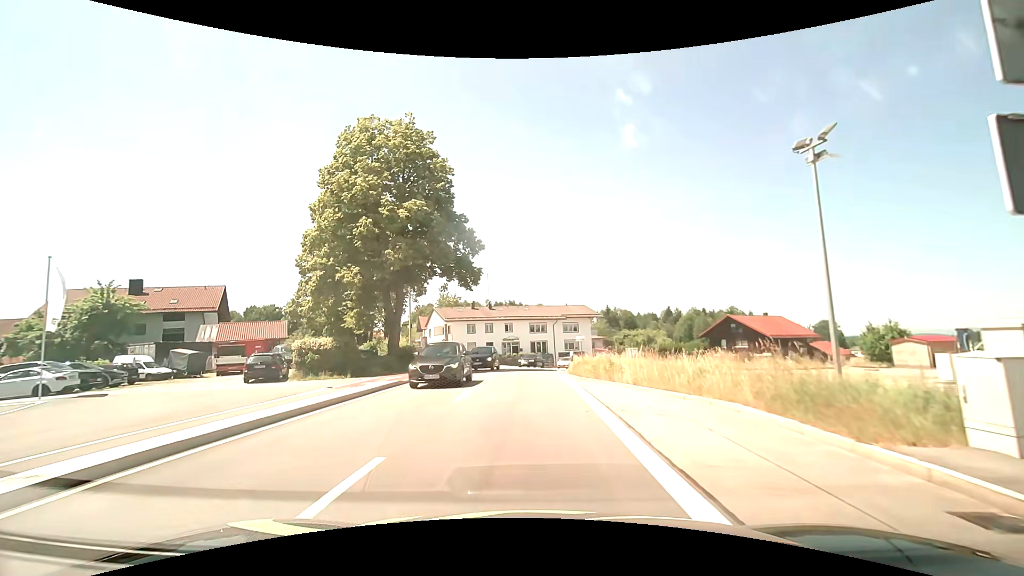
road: tertiary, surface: asphalt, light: Day
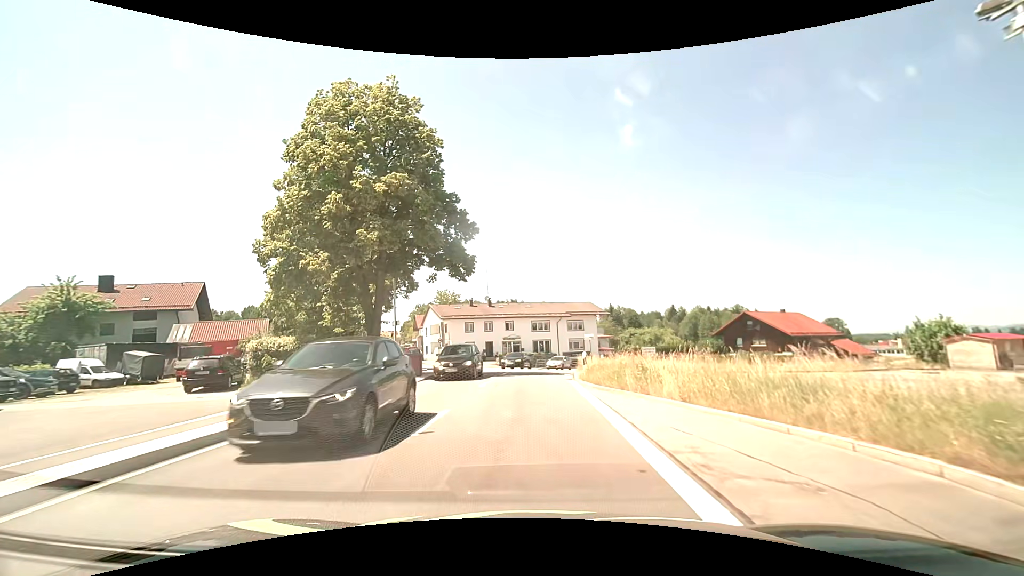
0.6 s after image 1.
(0.0, +4.7) m; 0°
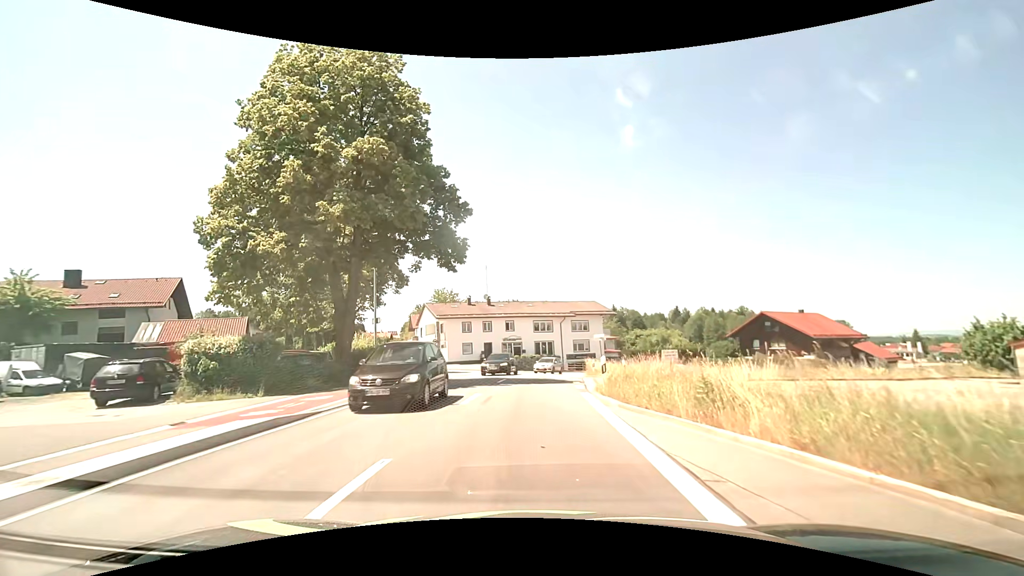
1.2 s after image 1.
(0.0, +4.4) m; -1°
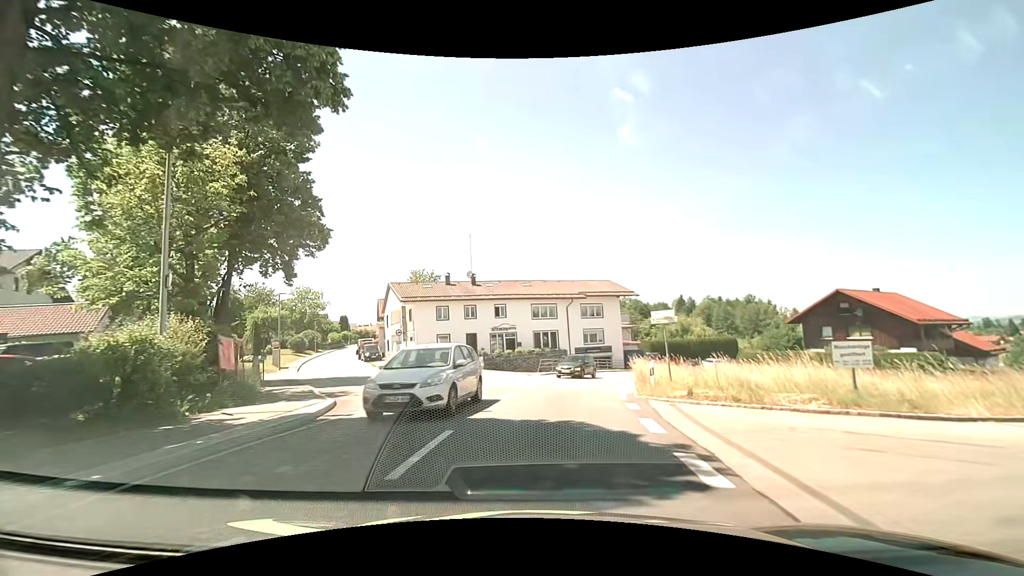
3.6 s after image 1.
(+0.2, +15.8) m; +1°
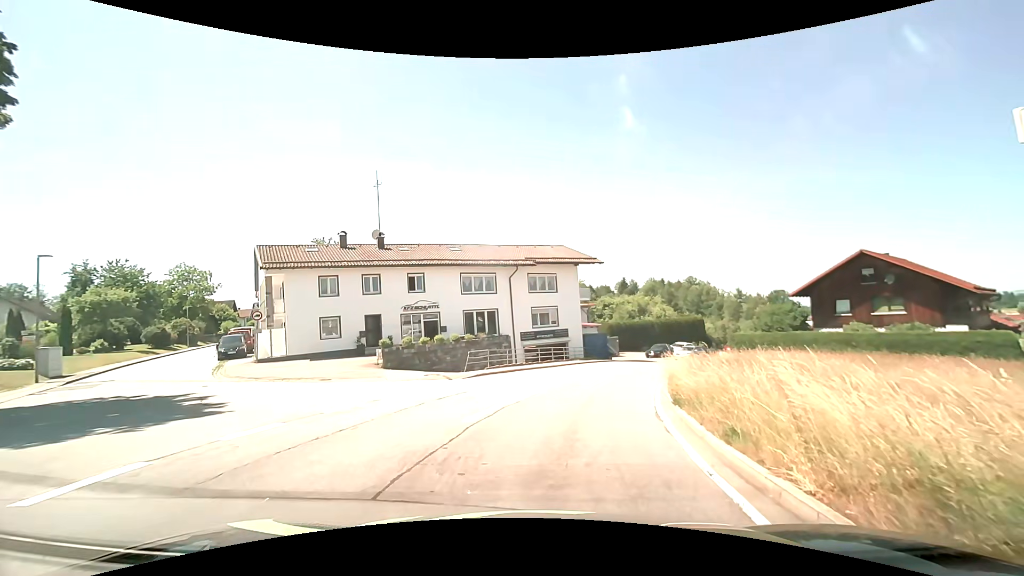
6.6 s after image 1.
(+0.6, +13.8) m; +6°
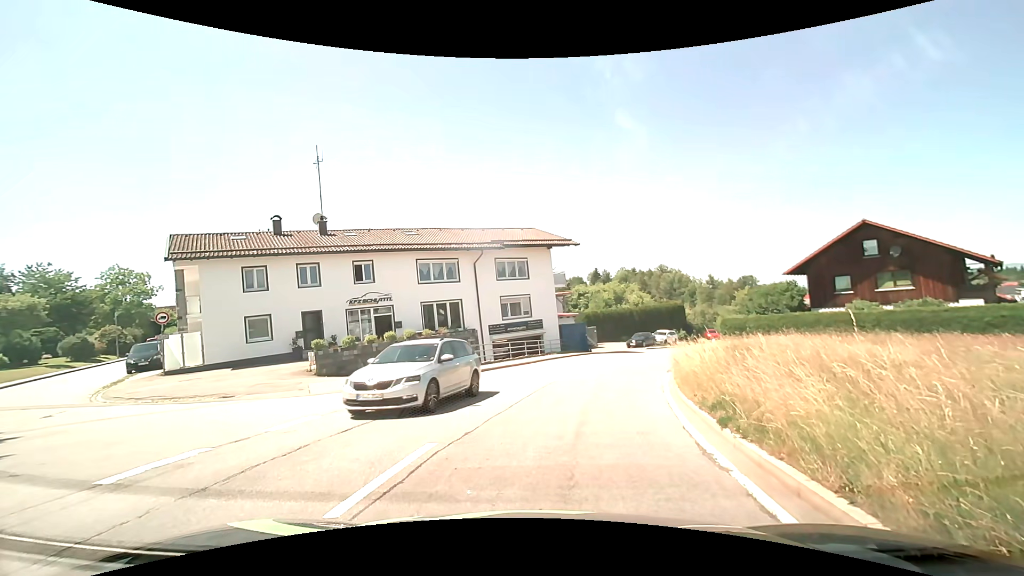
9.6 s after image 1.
(+0.2, +4.5) m; +4°
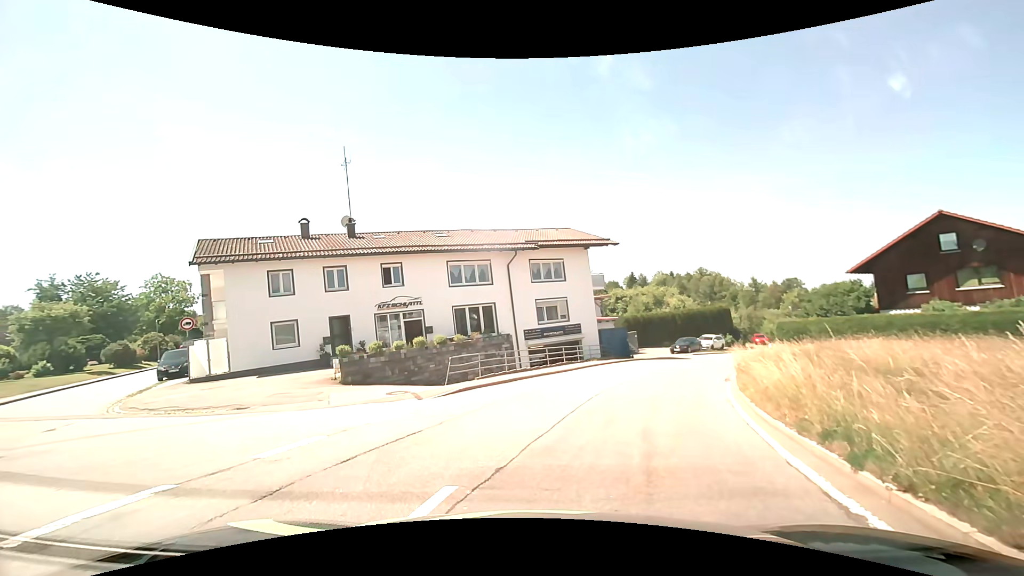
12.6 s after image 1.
(0.0, +1.9) m; -5°
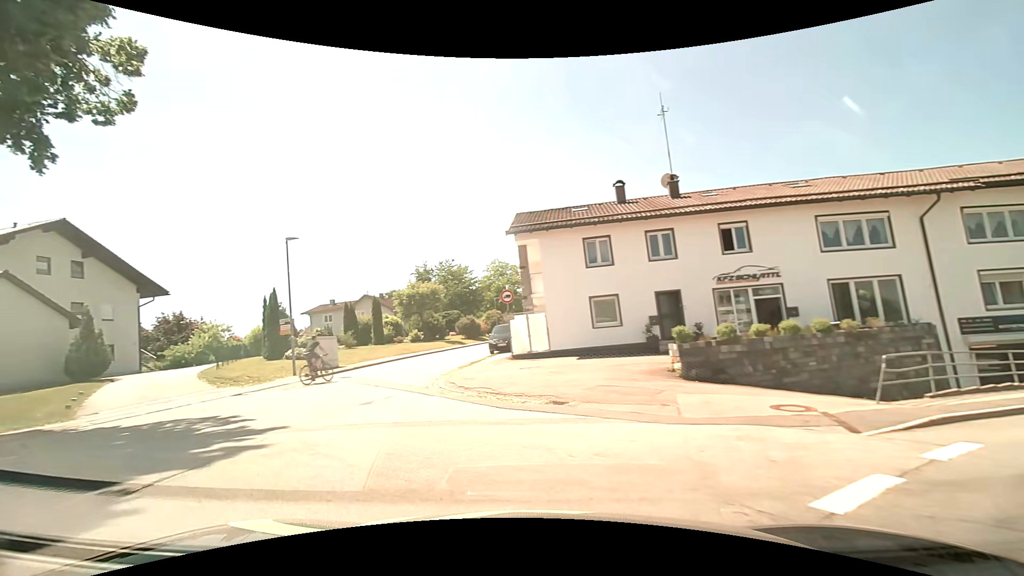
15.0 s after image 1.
(-1.7, +5.8) m; -33°
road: residential
(-3, +10) (-6, +19) (-7, +29) (-5, +39) (-3, +49) (-1, +58) (+1, +68) (+3, +78) (+5, +88) (+8, +97) m
